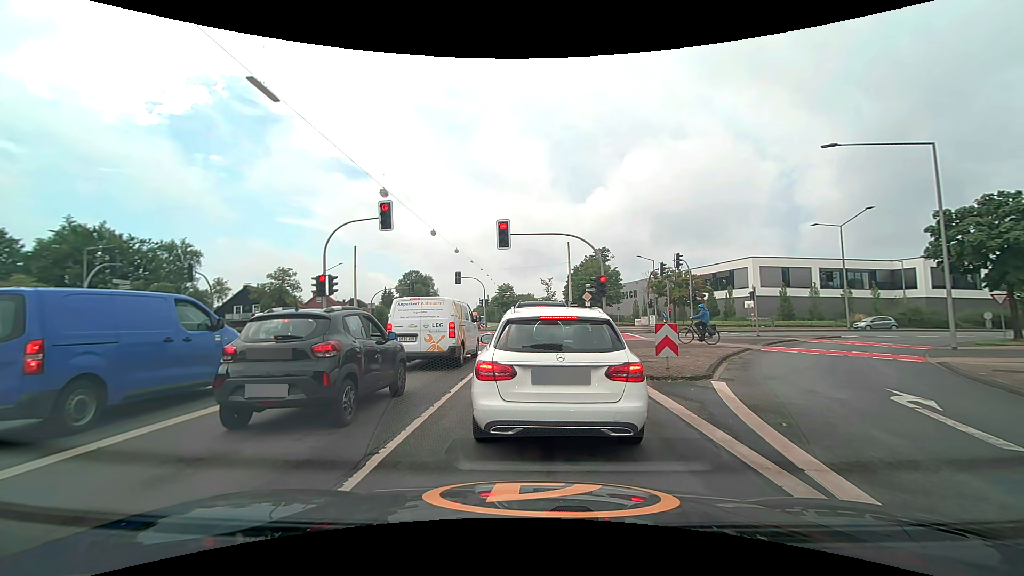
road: secondary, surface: asphalt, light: Day
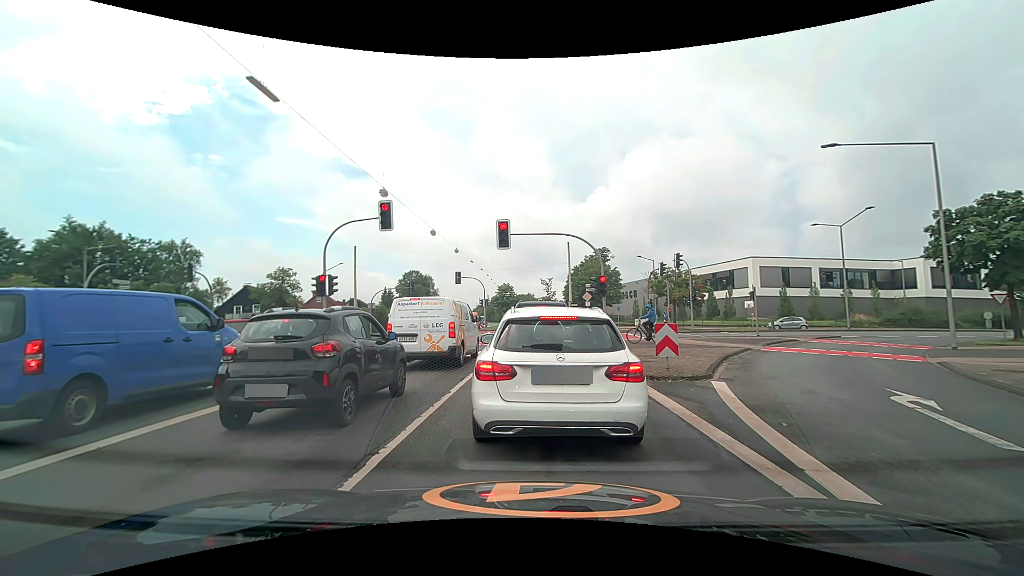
(0.0, 0.0) m; 0°
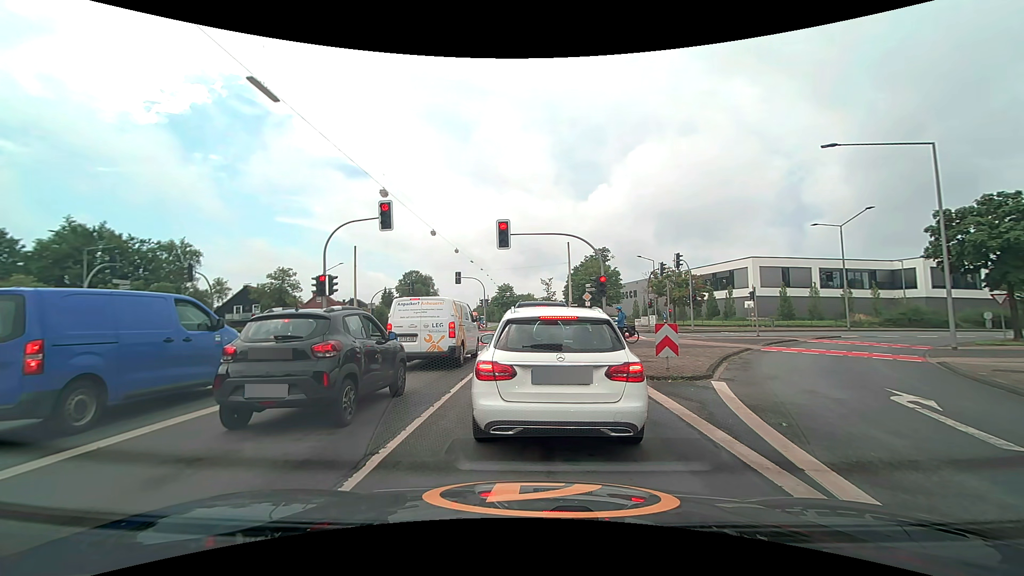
(0.0, 0.0) m; 0°
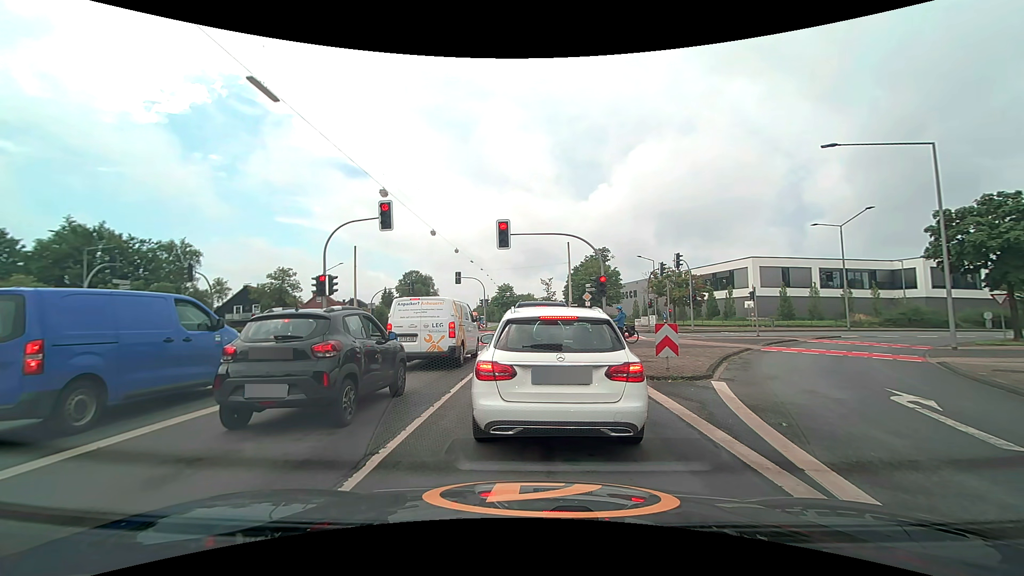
(0.0, 0.0) m; 0°
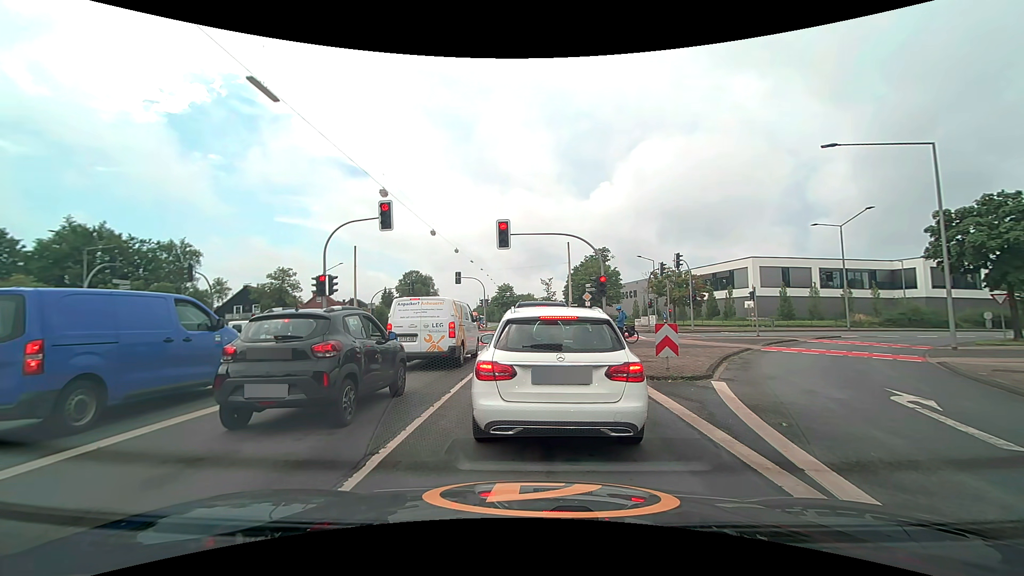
(0.0, 0.0) m; 0°
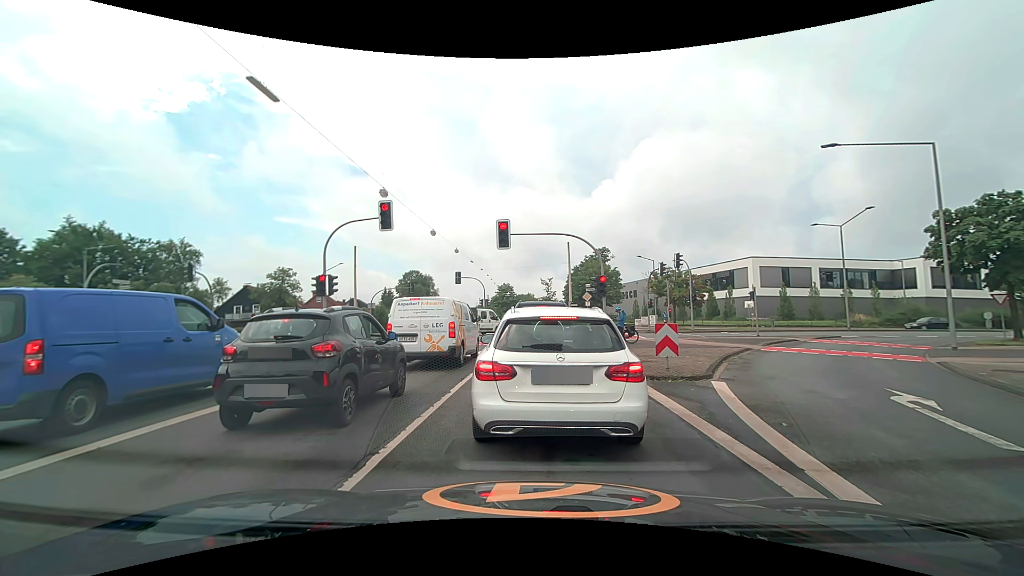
(0.0, 0.0) m; 0°
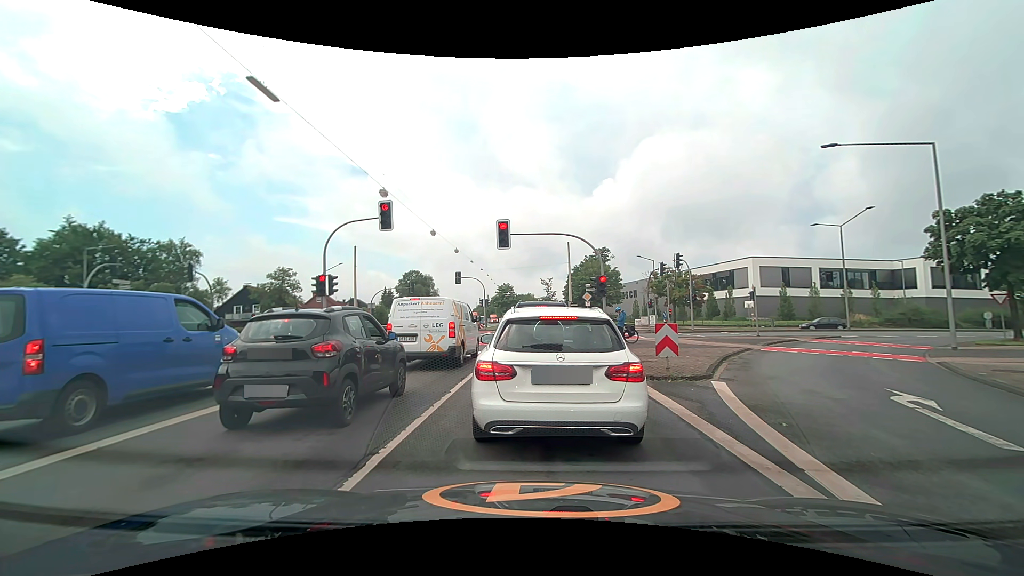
(0.0, 0.0) m; 0°
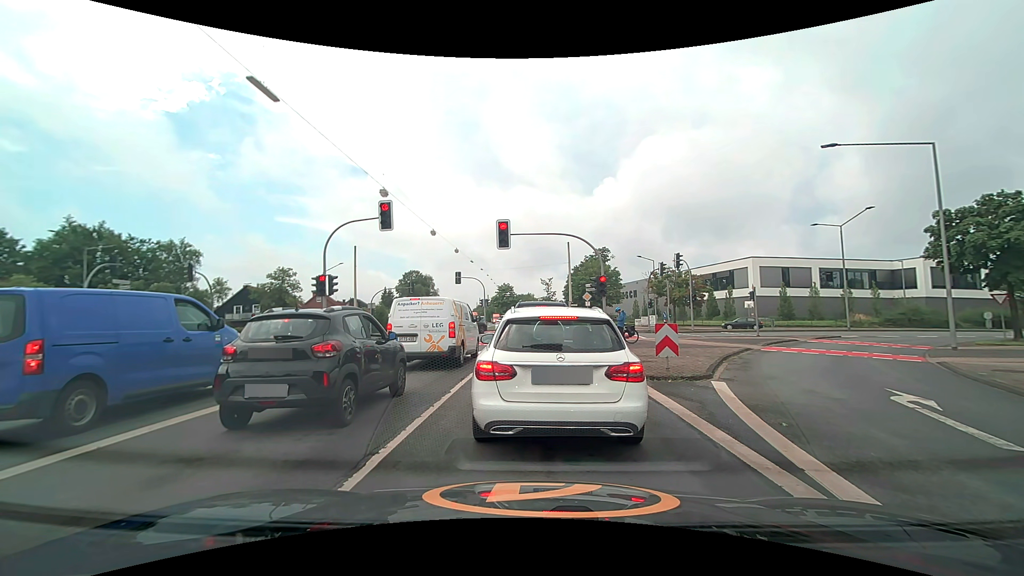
(0.0, 0.0) m; 0°
(0, +10) (0, +20) (0, +30) (0, +40) (0, +50) (0, +60) (0, +70) (0, +80) (0, +90) (-1, +100) m
